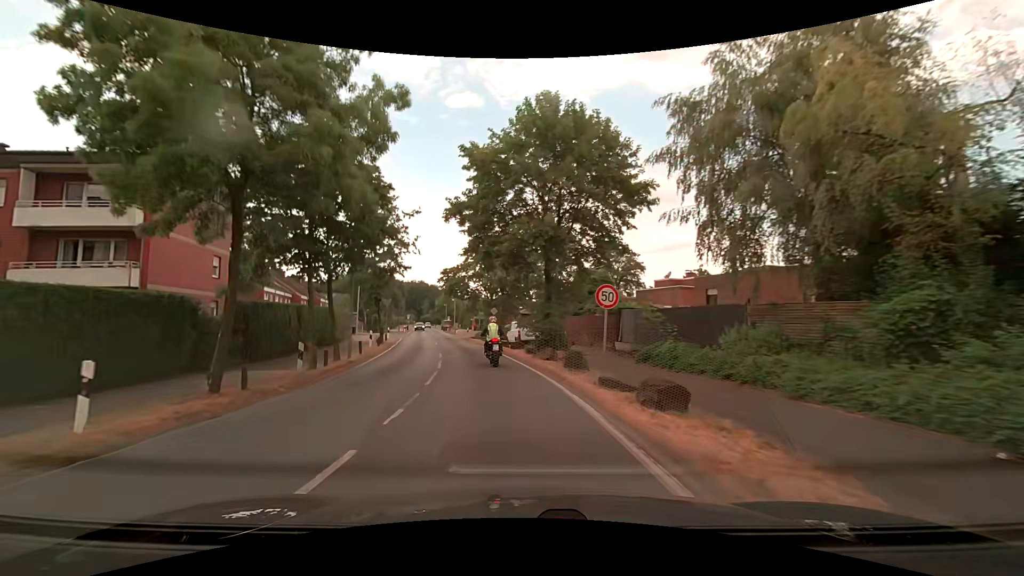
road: secondary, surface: asphalt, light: Day
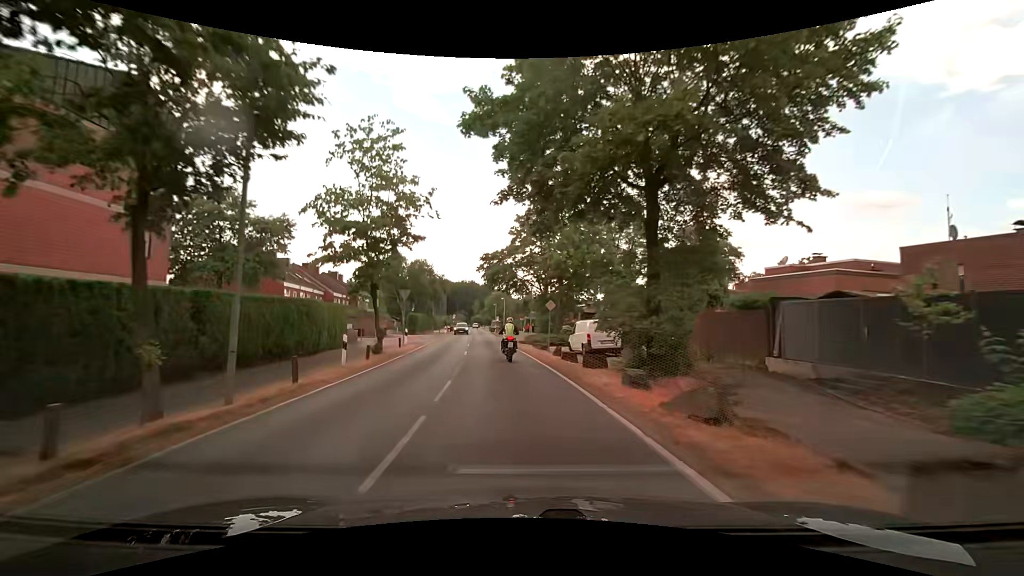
(-0.6, +12.0) m; -6°
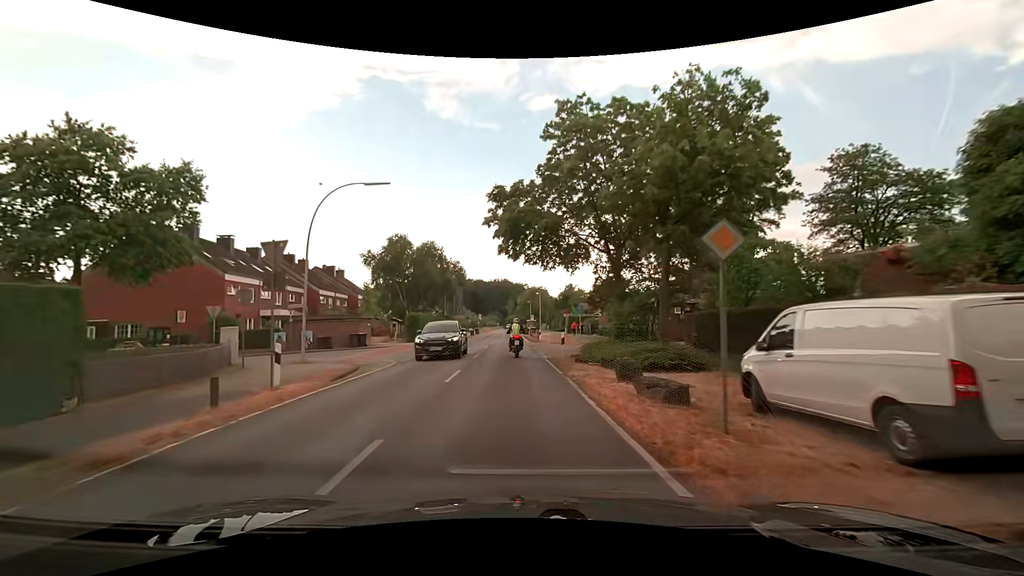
(-0.7, +19.8) m; -4°
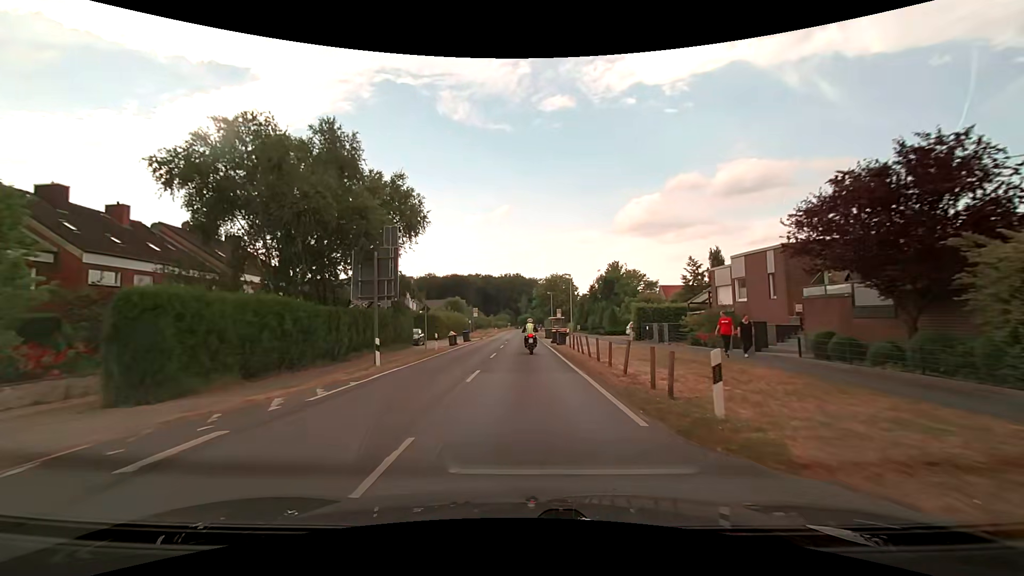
(-0.9, +36.1) m; -1°
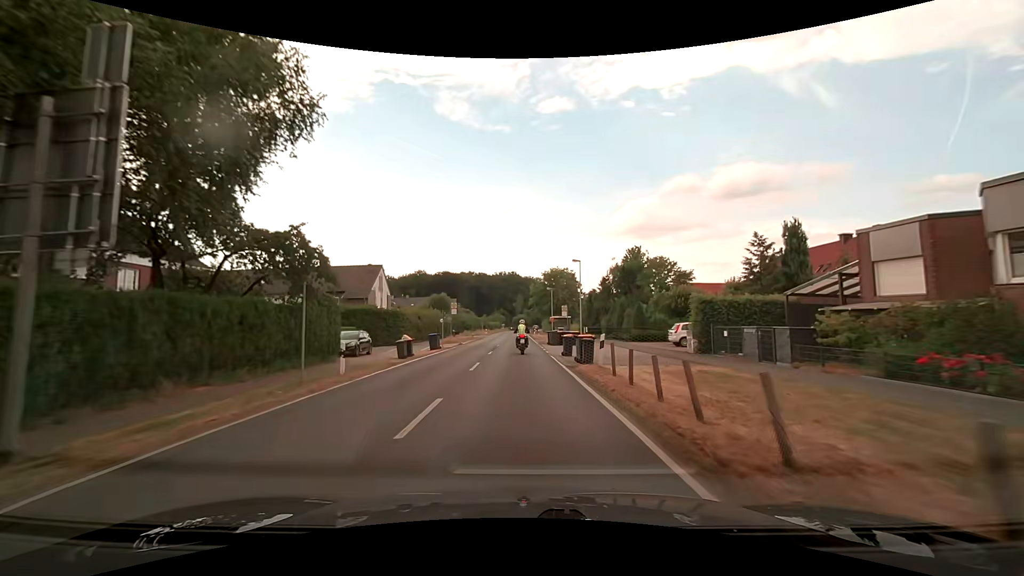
(+0.1, +14.9) m; +1°
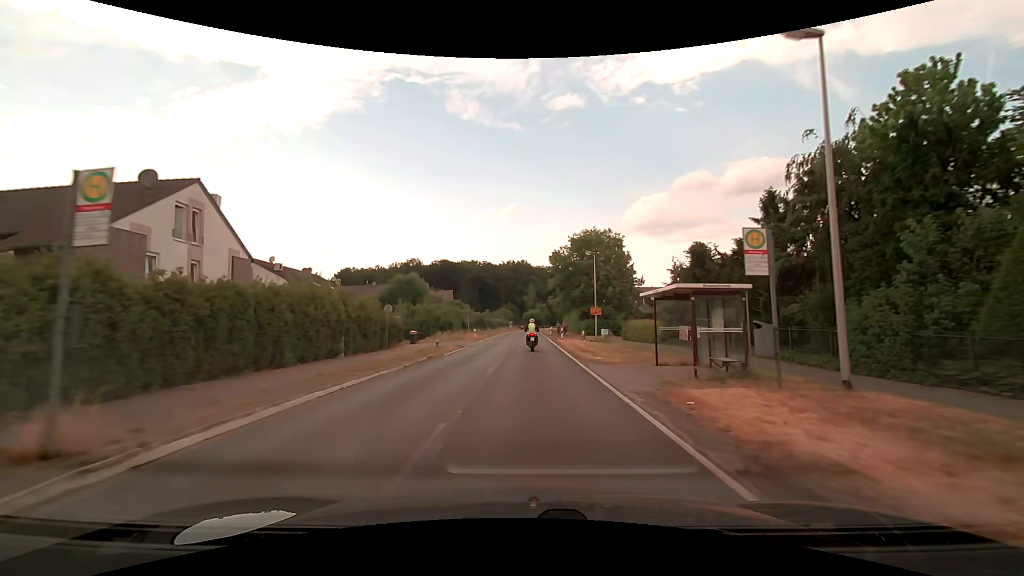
(-0.6, +38.0) m; -1°
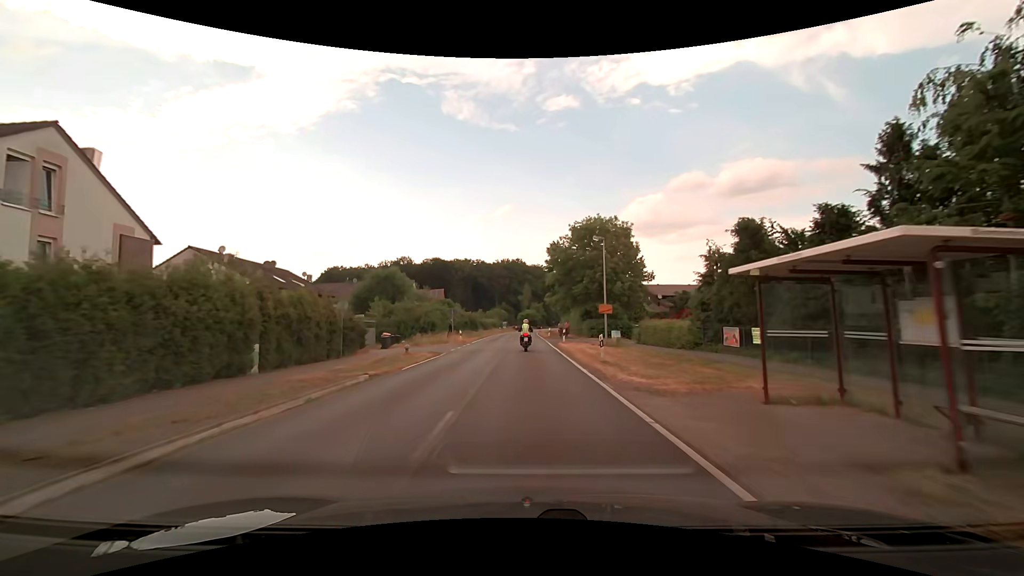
(0.0, +7.7) m; 0°
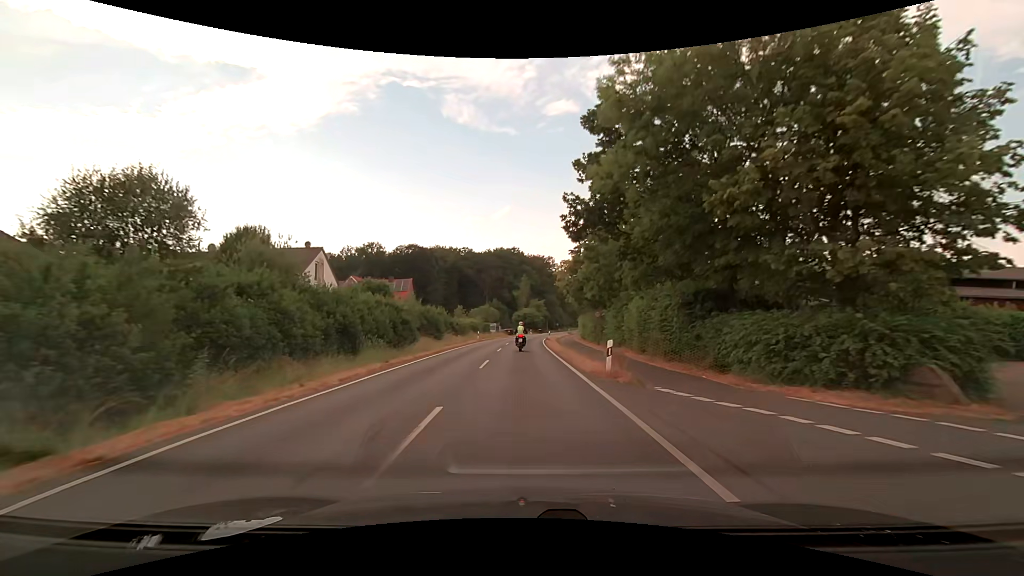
(+0.2, +38.3) m; 0°
(0, +10) (0, +20) (0, +30) (0, +40) (0, +50) (+1, +60) (+2, +70) (+3, +80) (+4, +90) (+6, +100) m
